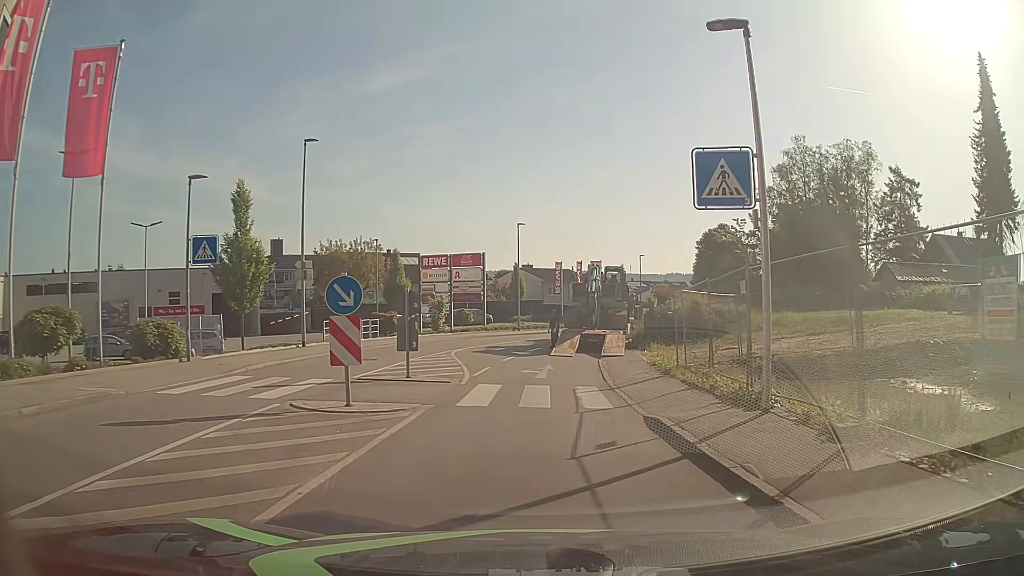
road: tertiary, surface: asphalt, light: Day
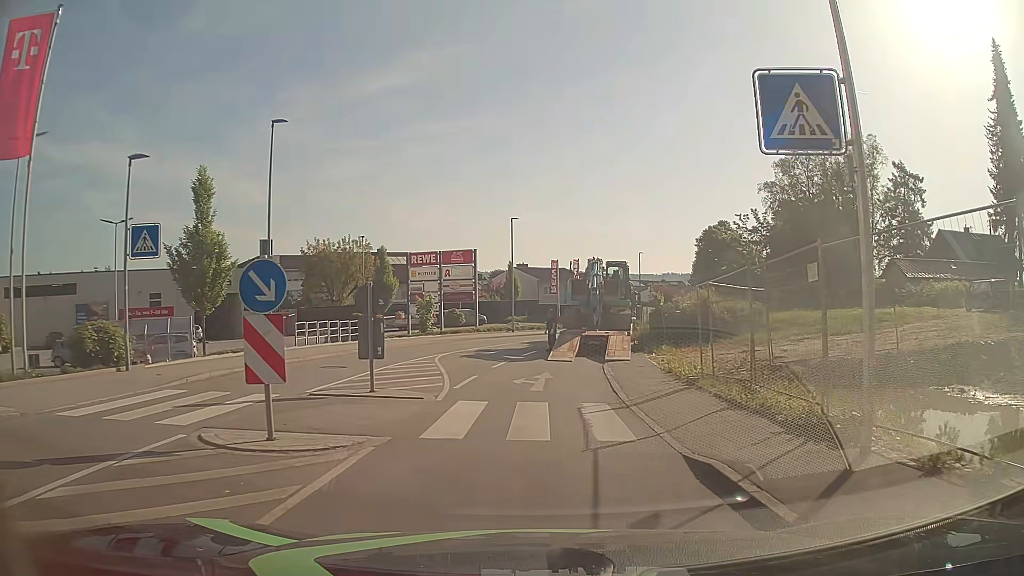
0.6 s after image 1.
(+0.1, +3.0) m; +2°
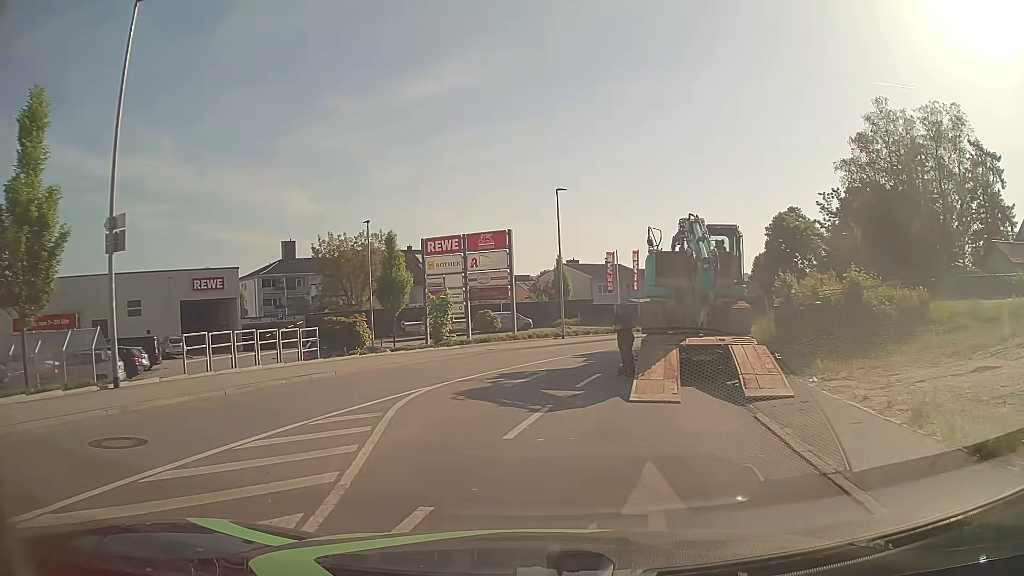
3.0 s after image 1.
(-0.3, +11.7) m; -4°
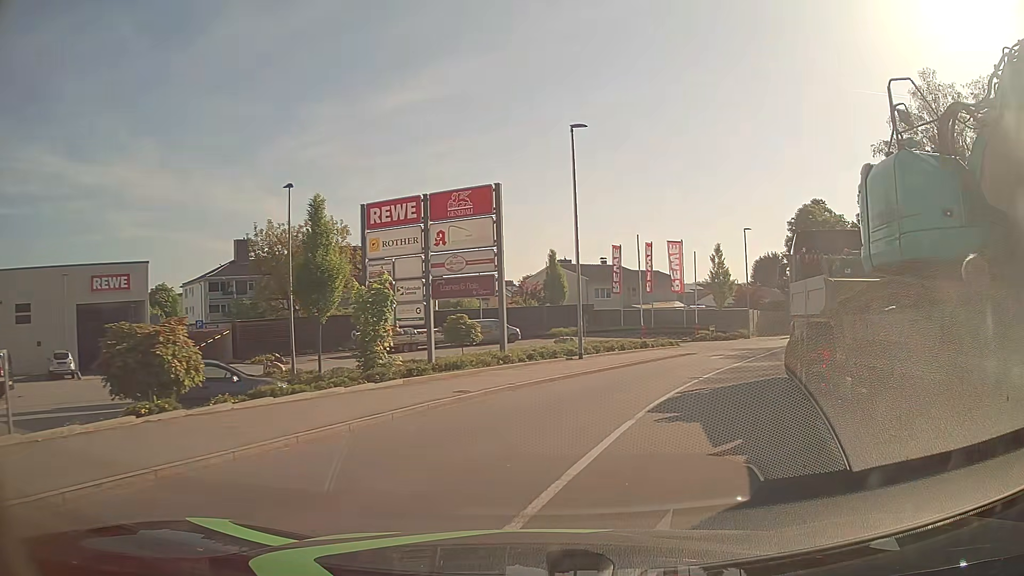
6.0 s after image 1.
(-1.1, +13.5) m; 0°
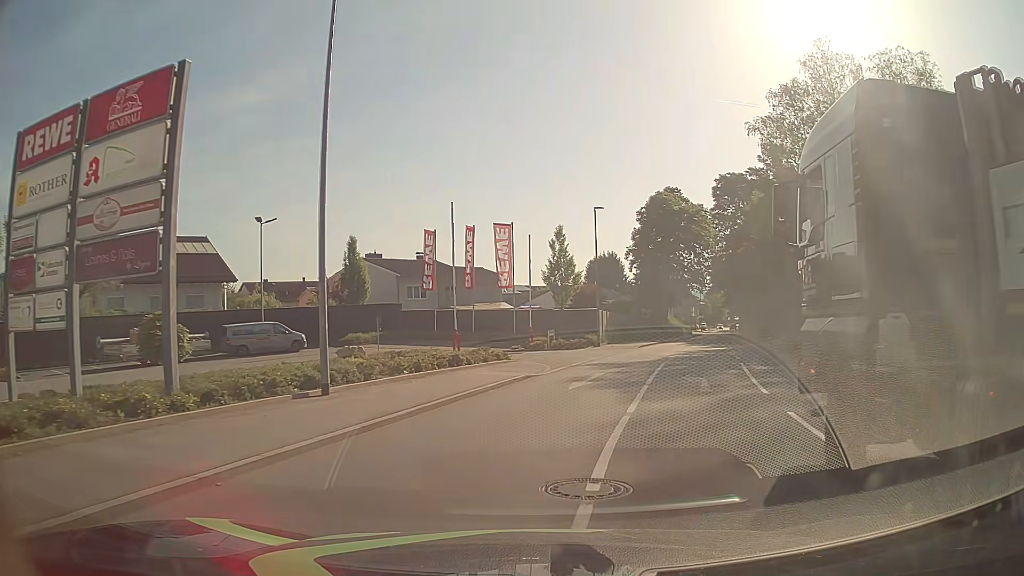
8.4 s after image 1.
(+1.8, +11.2) m; +16°
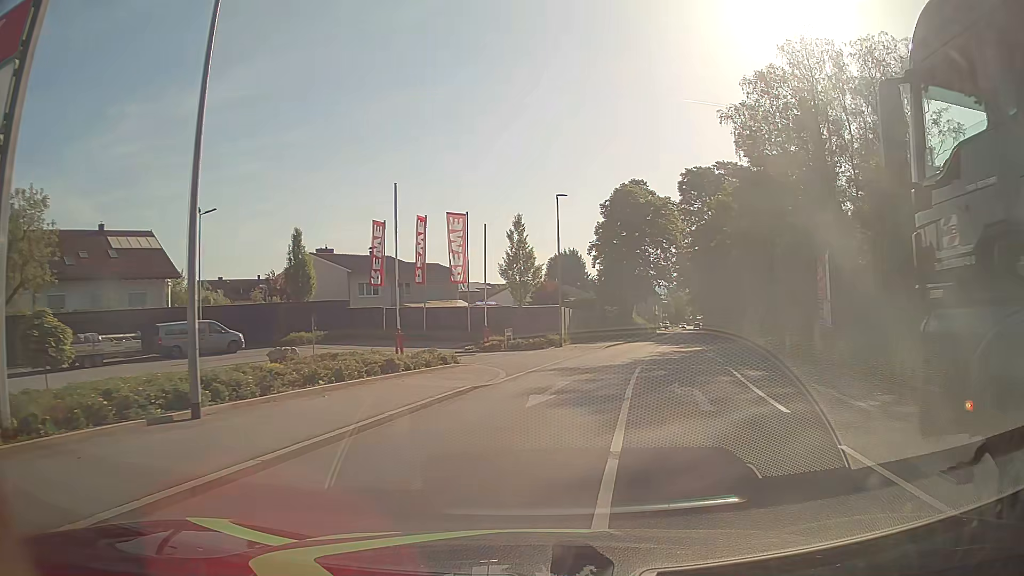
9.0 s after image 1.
(+0.1, +3.5) m; +3°
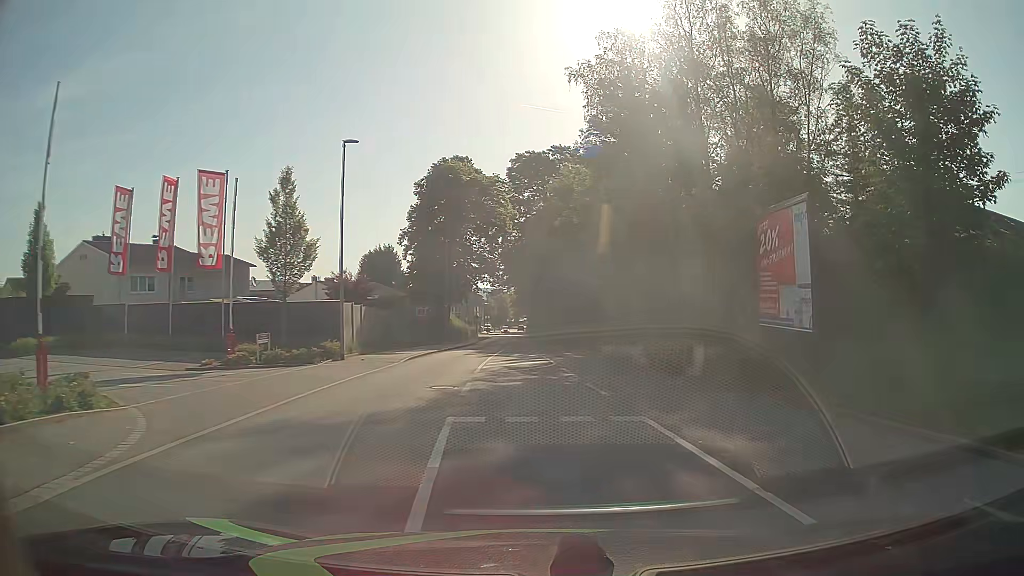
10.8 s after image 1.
(+1.4, +11.3) m; +16°
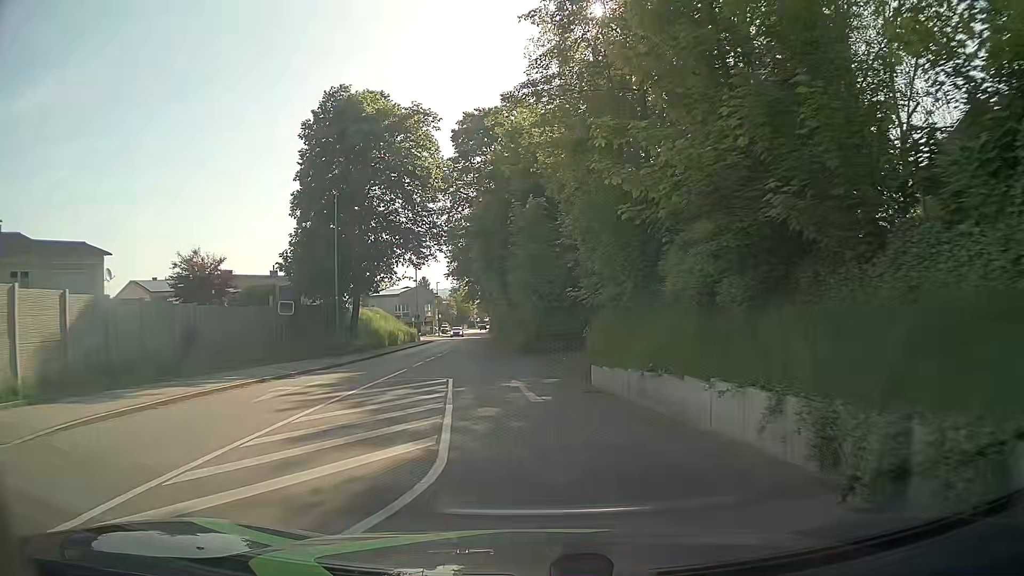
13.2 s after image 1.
(+1.1, +18.4) m; +2°
